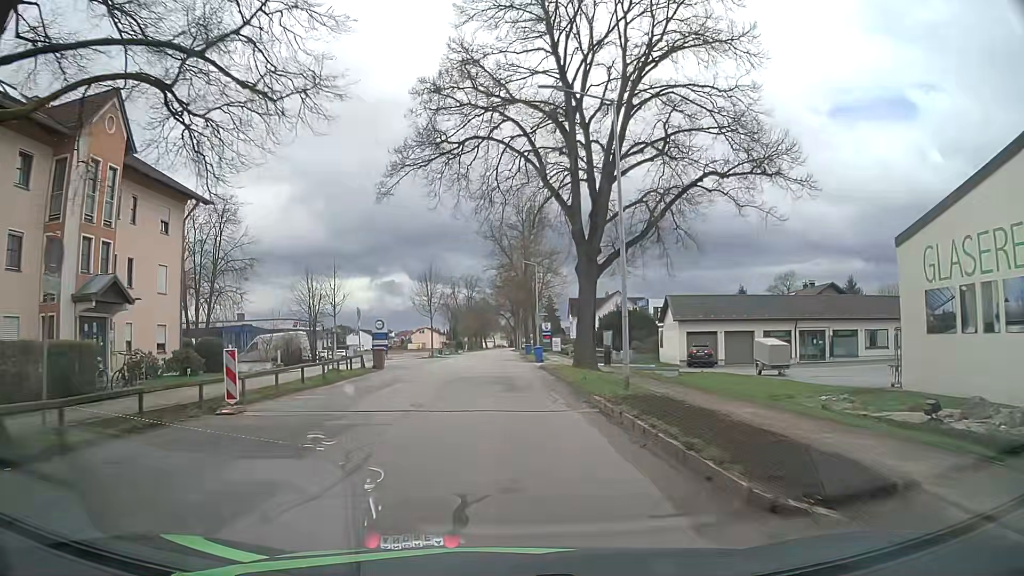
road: unclassified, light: Day
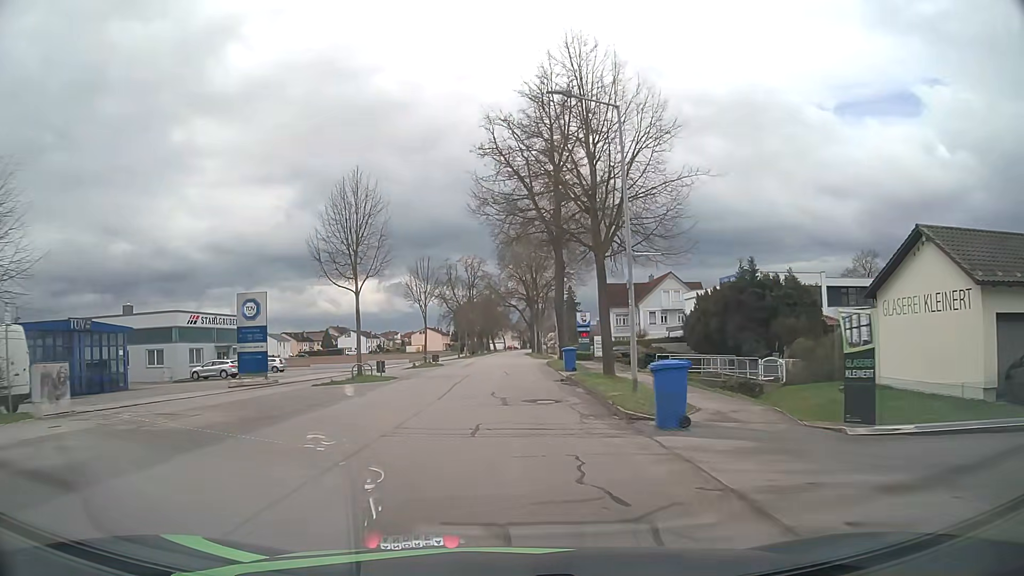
(-0.4, +34.0) m; 0°
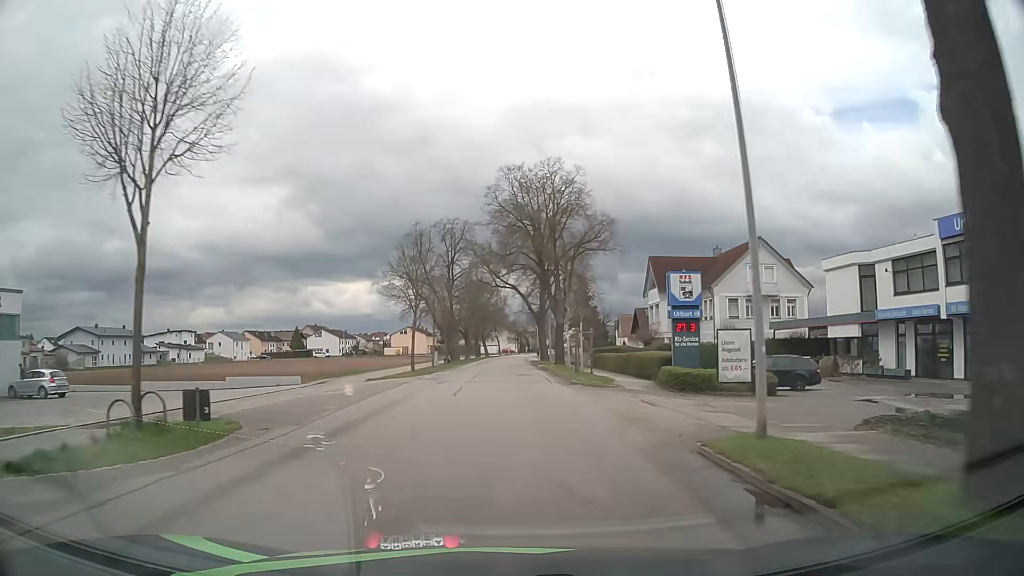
(-0.3, +35.6) m; 0°
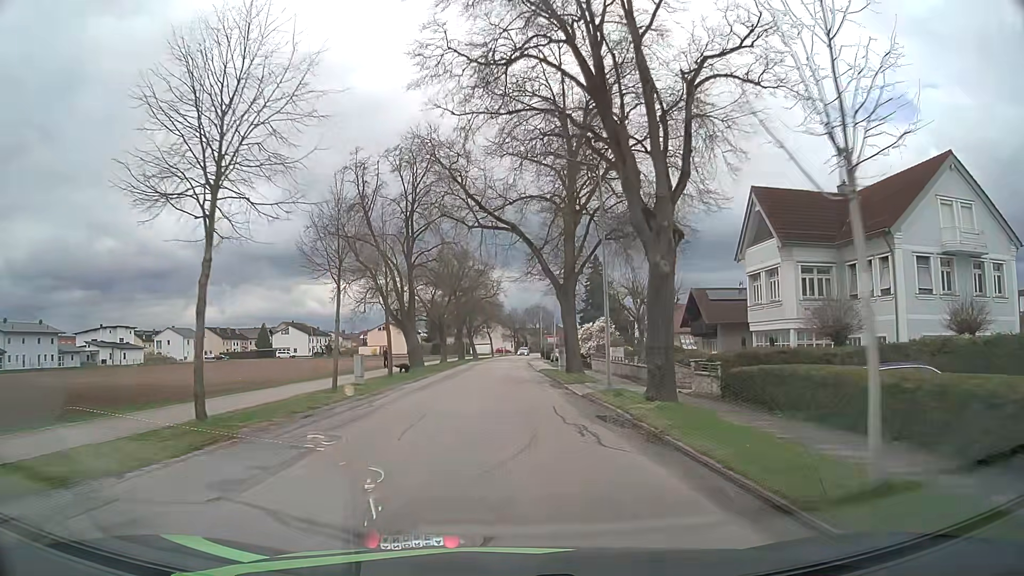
(+0.1, +29.9) m; +1°
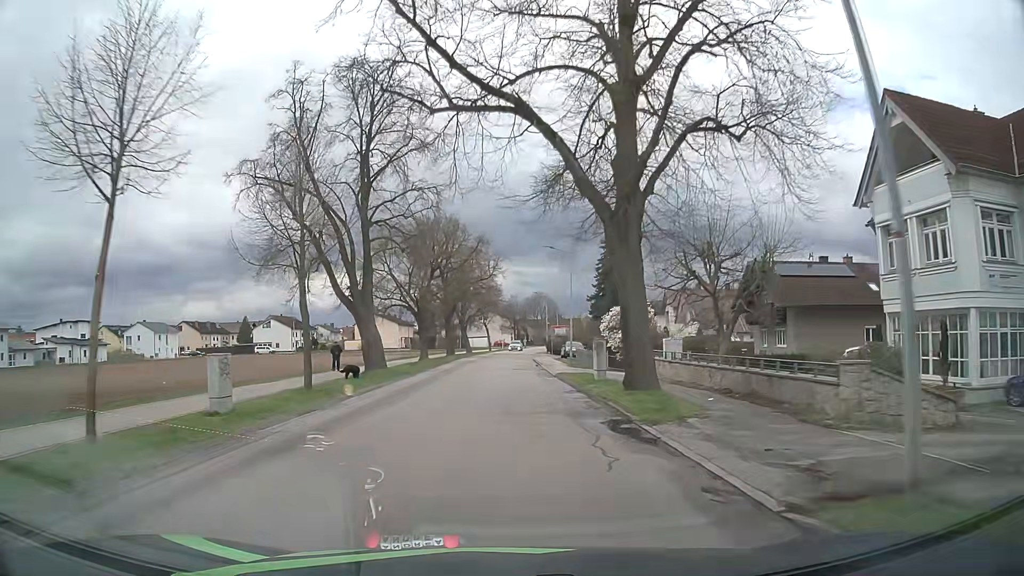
(0.0, +15.2) m; 0°
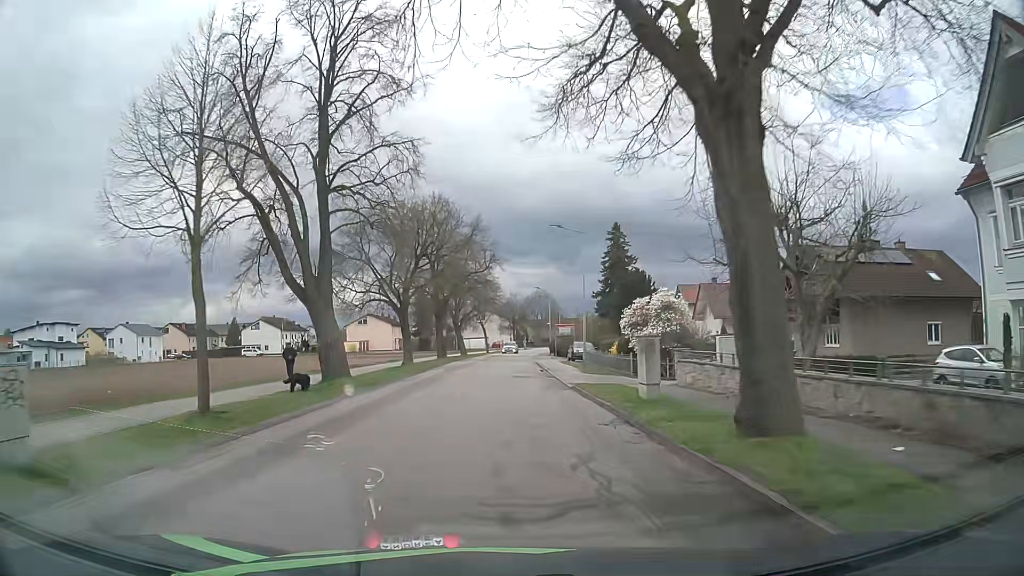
(+0.1, +7.7) m; +1°
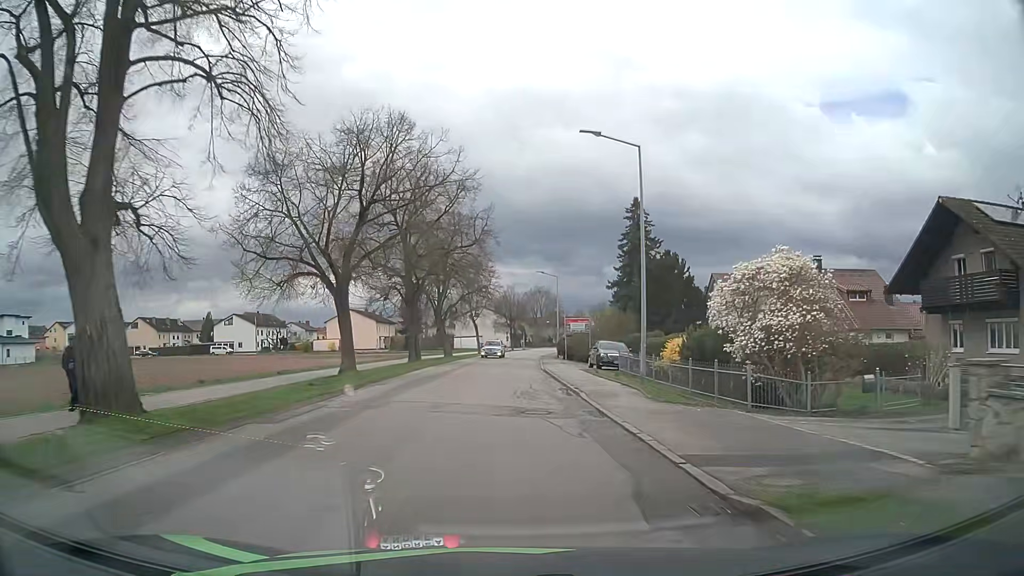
(-0.1, +15.5) m; 0°
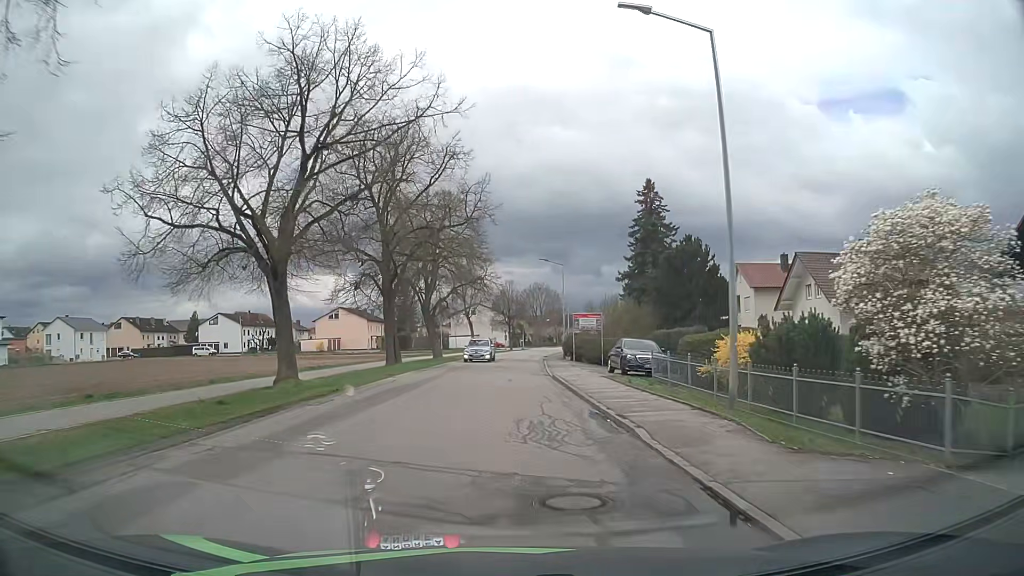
(+0.1, +7.7) m; +1°
(0, +10) (0, +20) (0, +30) (0, +40) (+1, +50) (+1, +60) (+2, +70) (+3, +80) (+5, +90) (+6, +100) m
